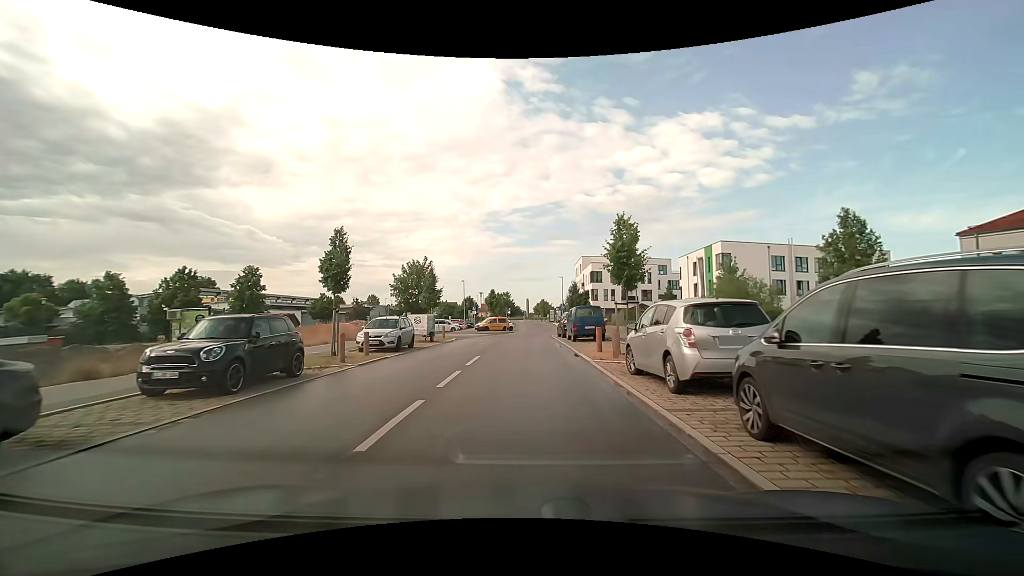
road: tertiary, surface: asphalt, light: Day
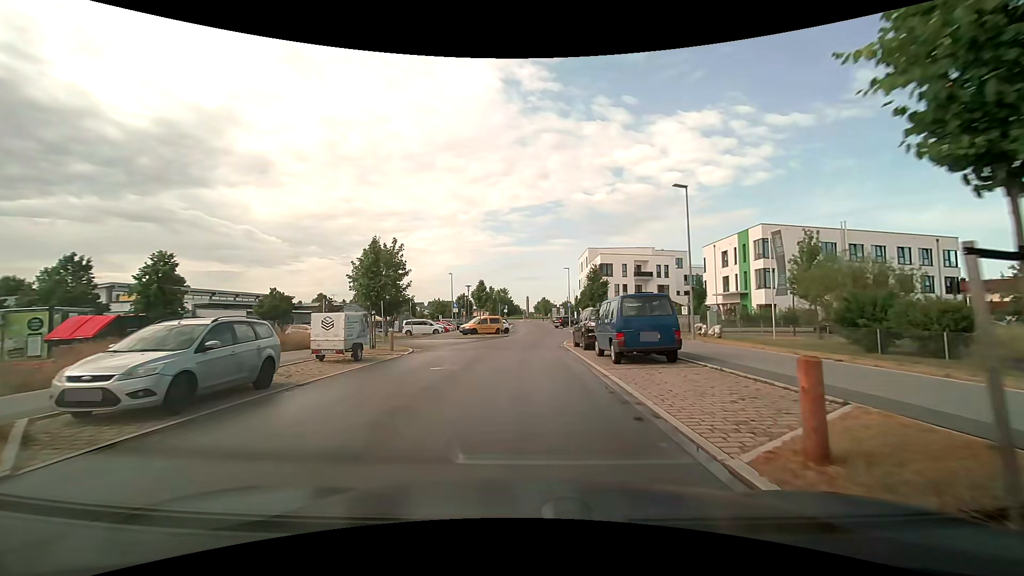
(+0.1, +13.4) m; 0°
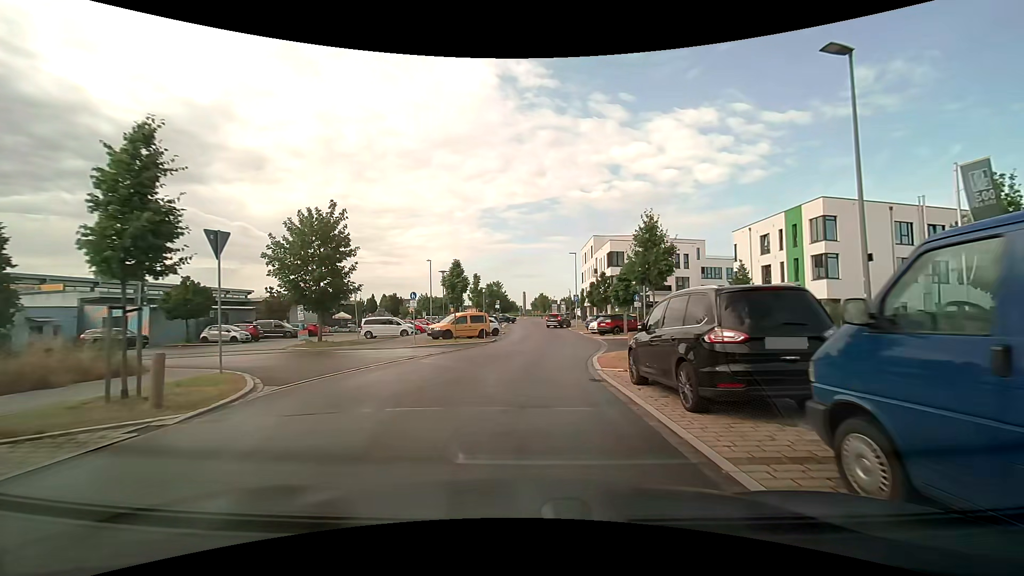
(0.0, +13.7) m; 0°
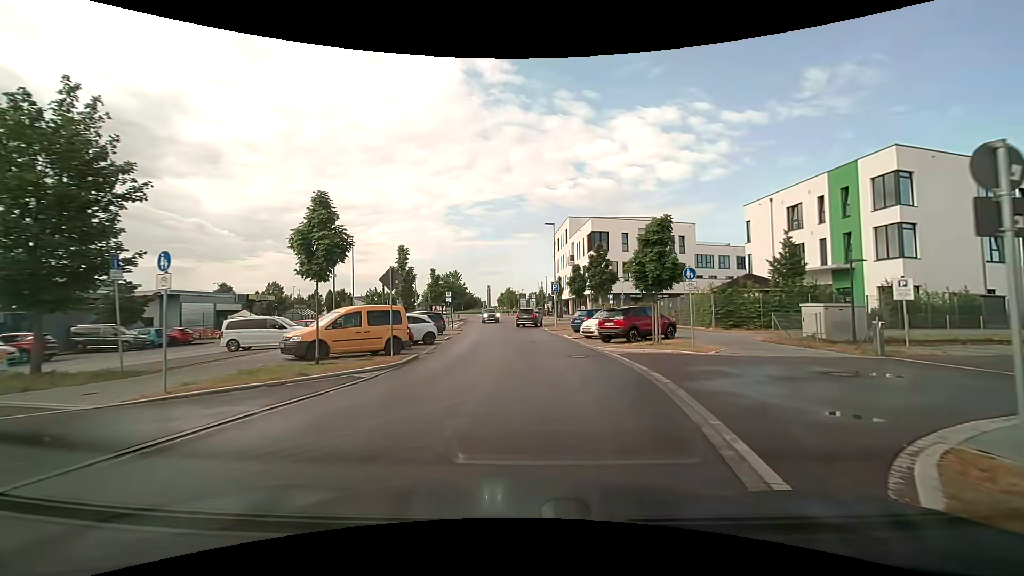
(+0.4, +15.5) m; +4°
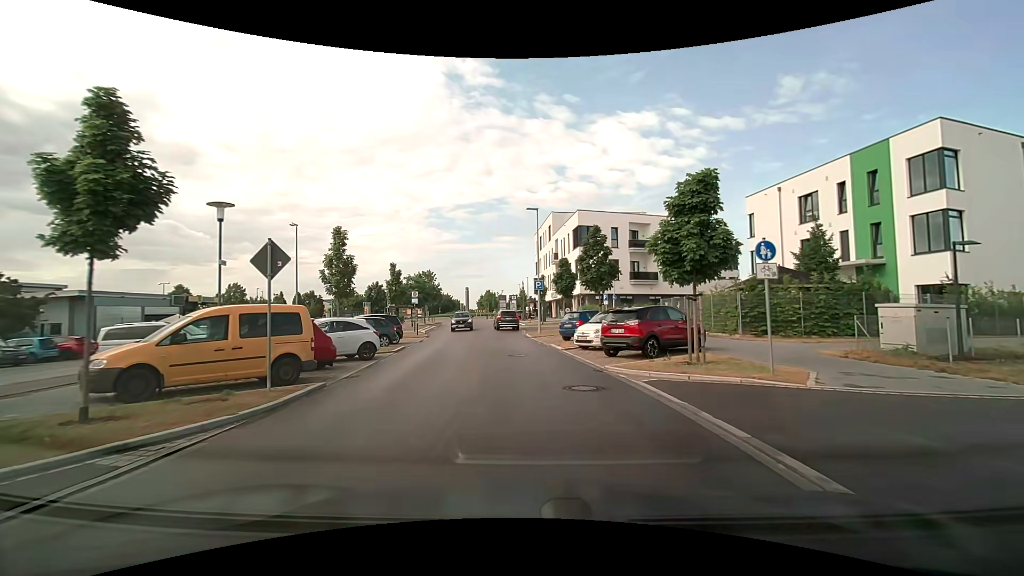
(+0.1, +6.5) m; +1°
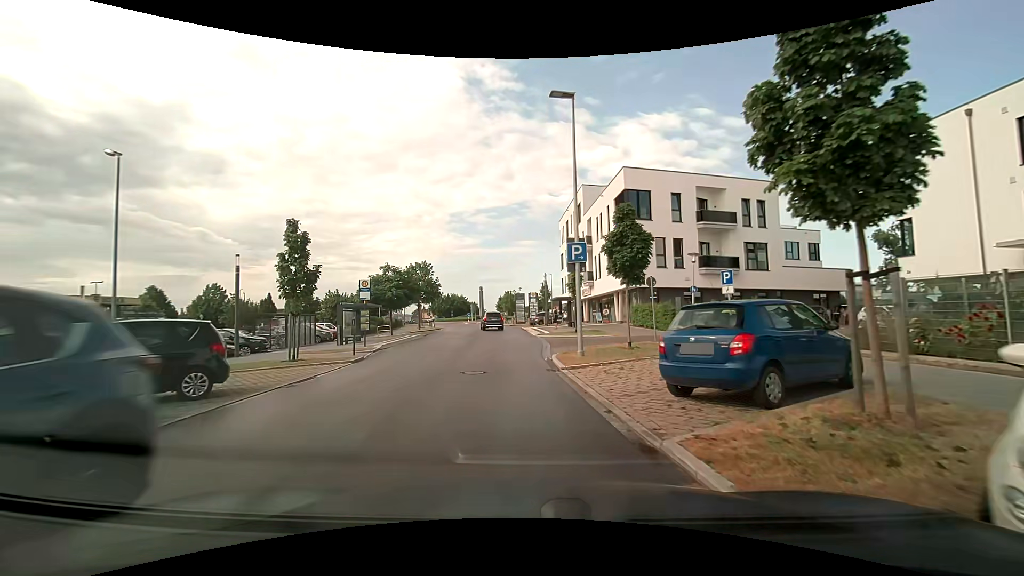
(+0.1, +17.3) m; -2°
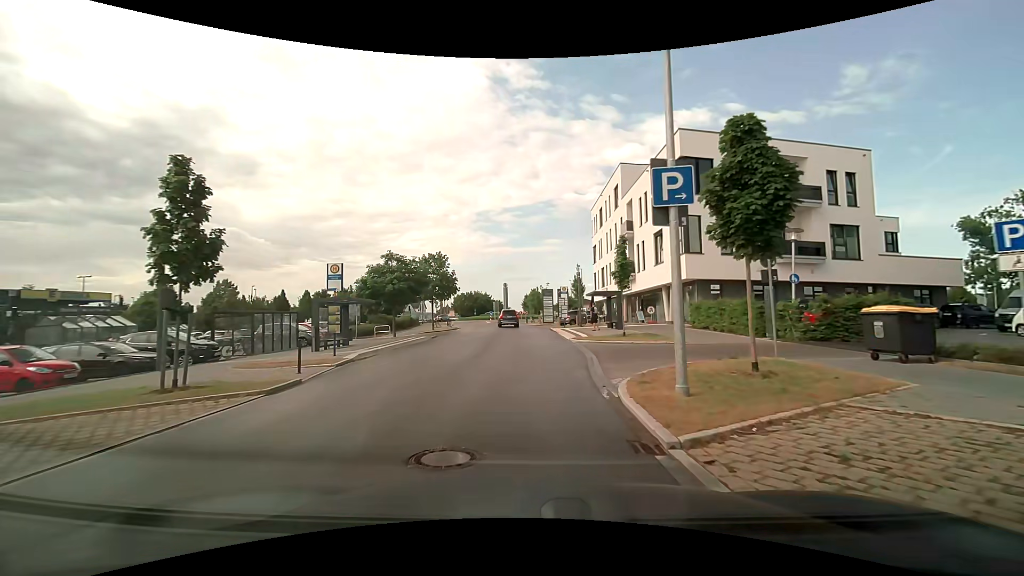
(-0.2, +7.5) m; -3°
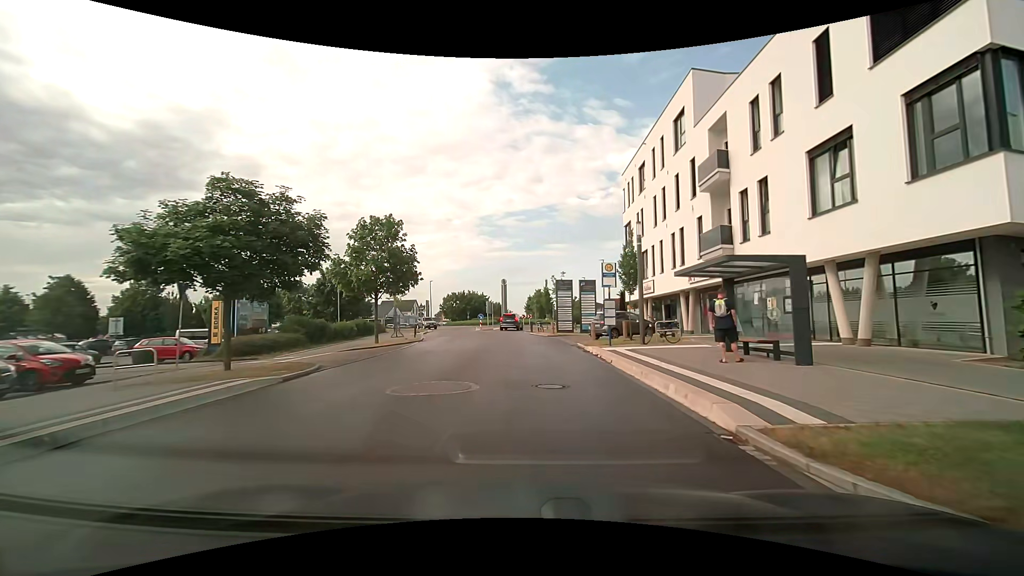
(-0.3, +20.5) m; 0°
(0, +10) (-1, +20) (-1, +30) (-2, +40) (-3, +50) (-1, +60) (+4, +68) (+10, +76) (+10, +86) (+5, +94) m
